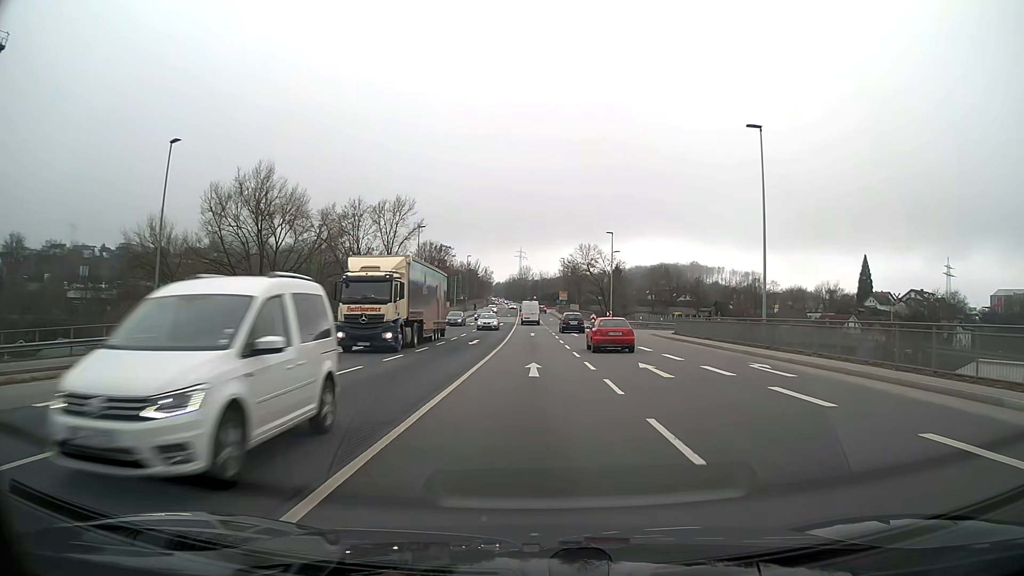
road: primary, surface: asphalt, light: Day
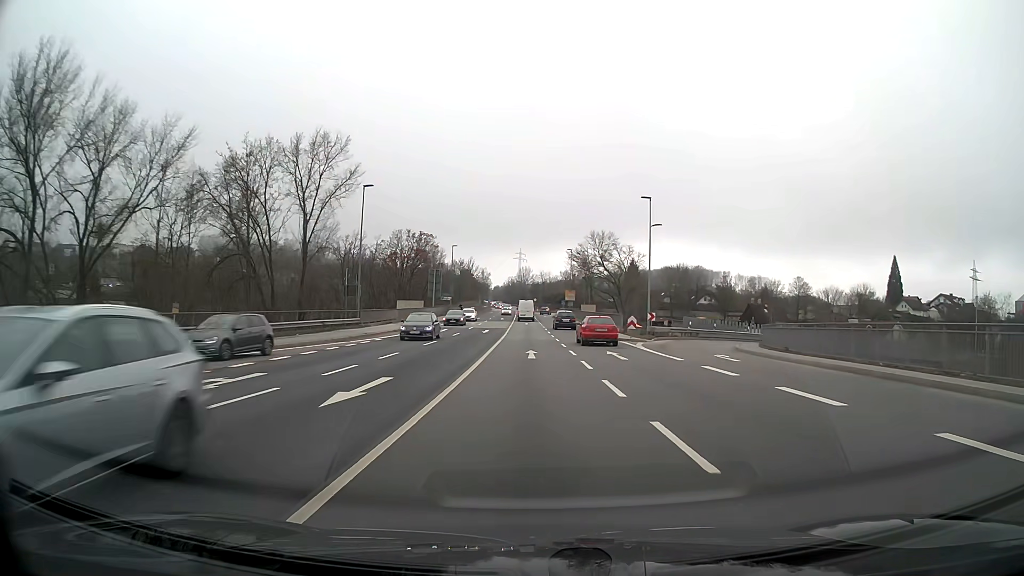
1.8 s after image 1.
(-0.1, +24.5) m; 0°
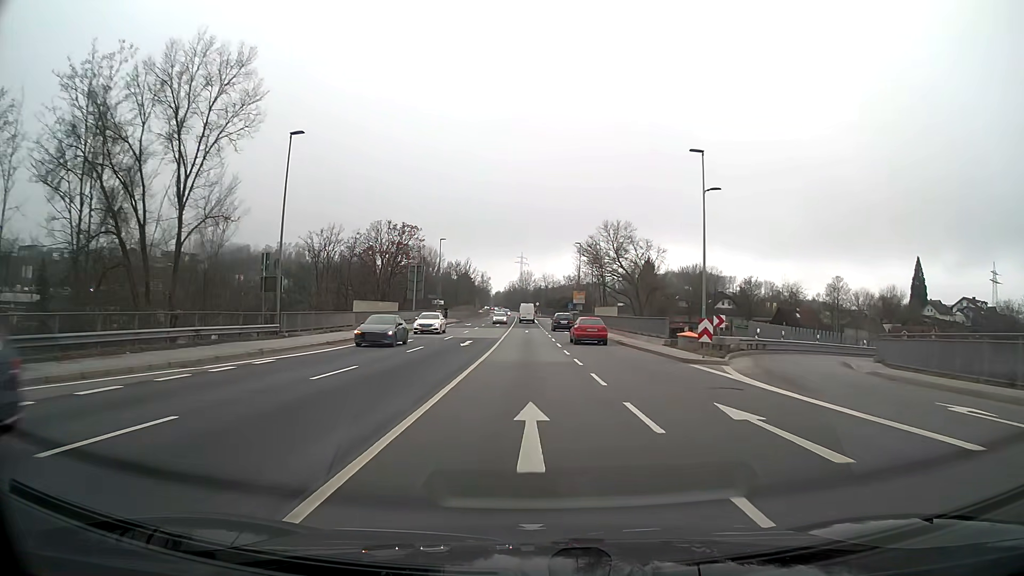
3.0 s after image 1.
(0.0, +15.9) m; 0°
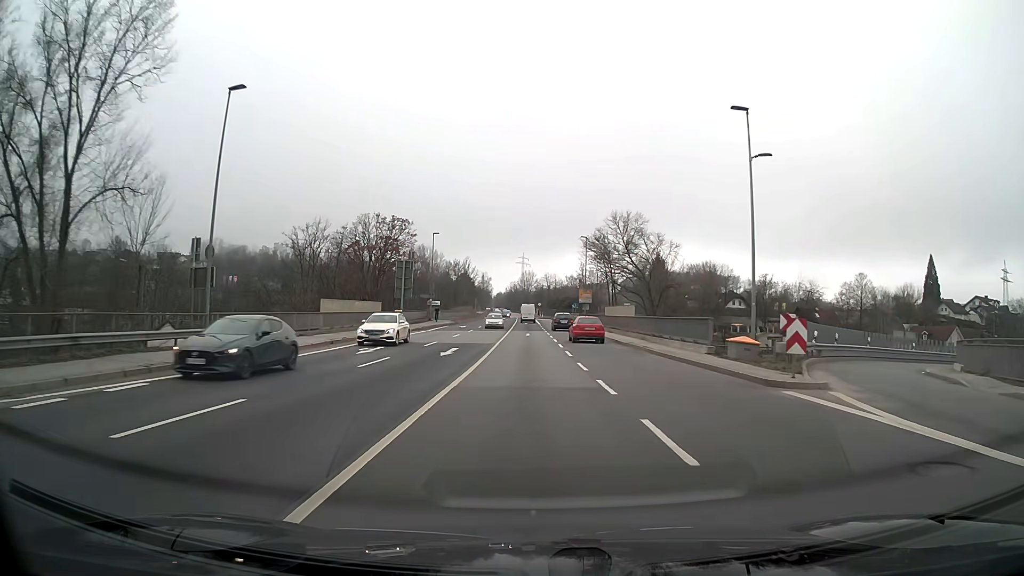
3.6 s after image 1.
(0.0, +7.8) m; 0°
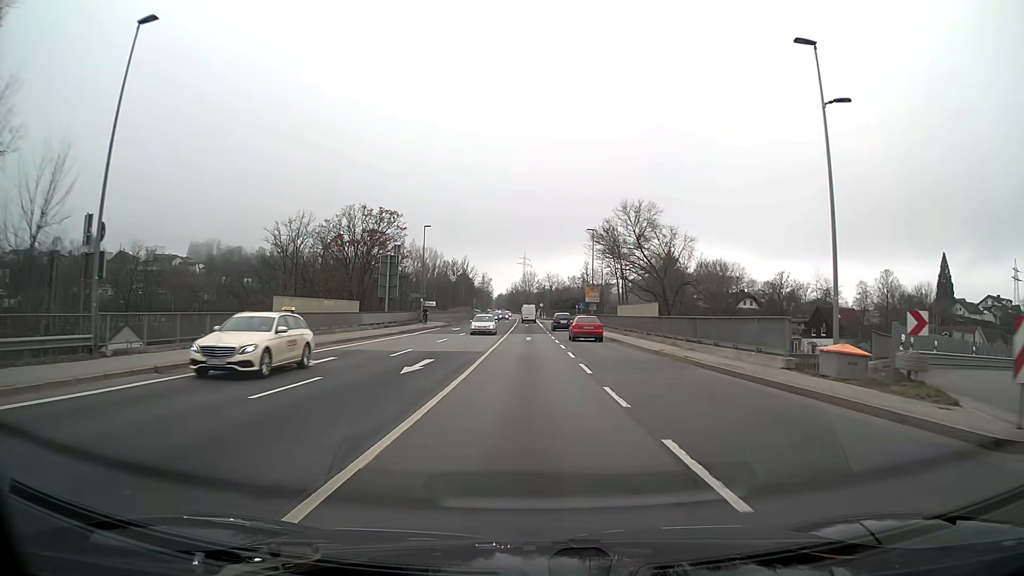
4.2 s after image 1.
(0.0, +7.7) m; 0°
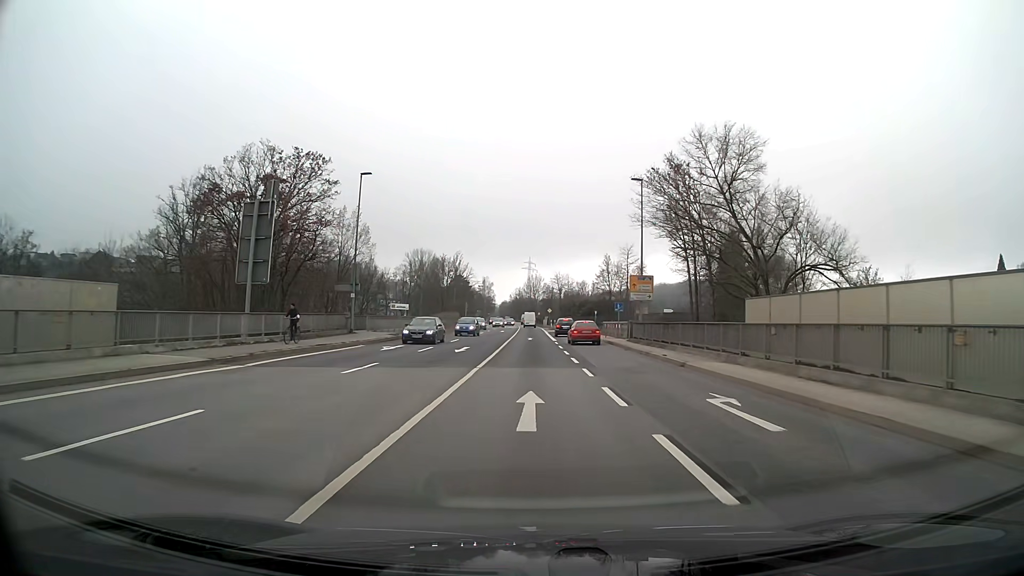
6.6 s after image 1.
(-0.1, +30.2) m; 0°
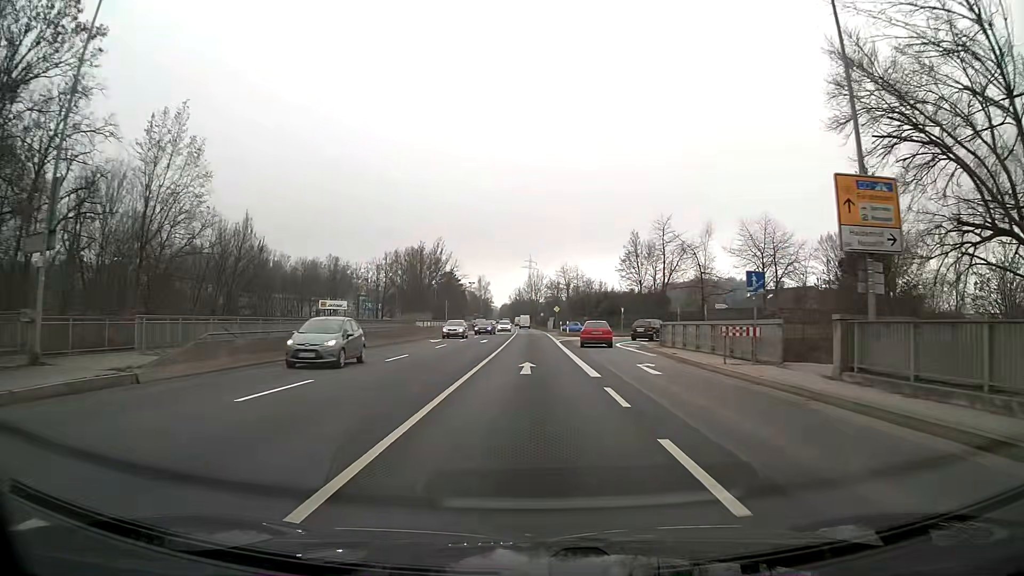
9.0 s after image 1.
(0.0, +30.2) m; 0°
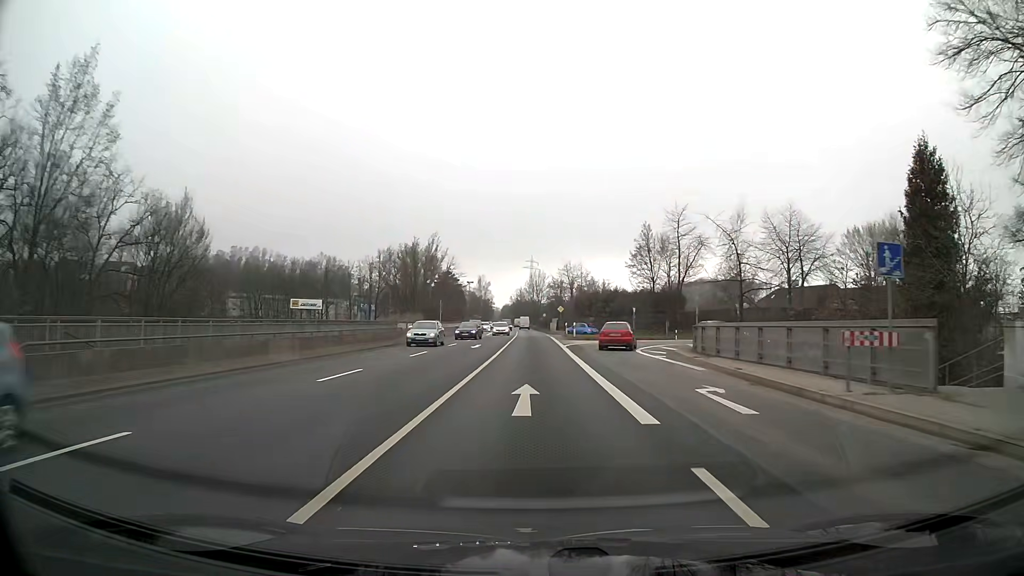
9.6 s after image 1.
(0.0, +7.5) m; 0°
